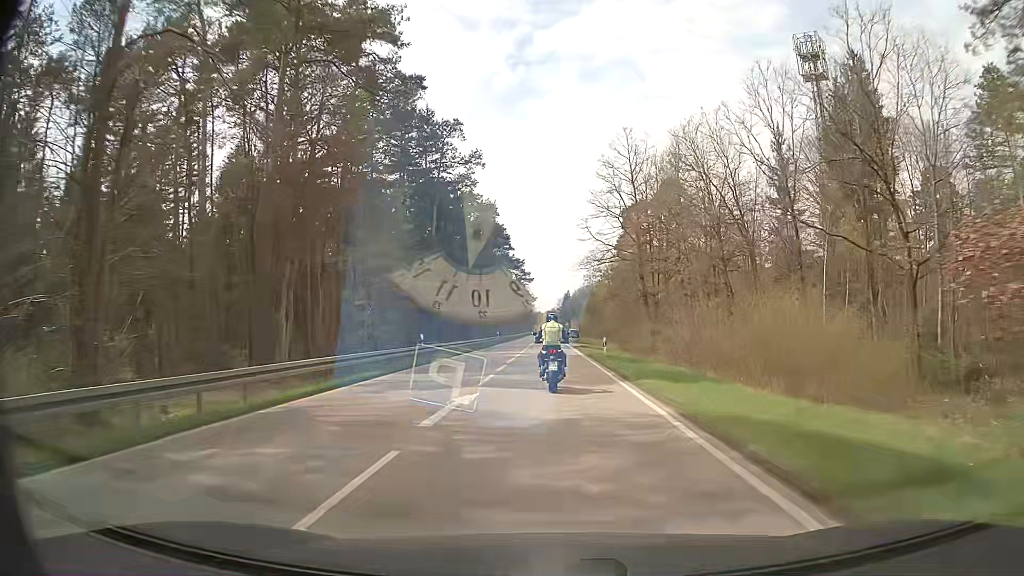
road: primary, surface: asphalt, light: Day
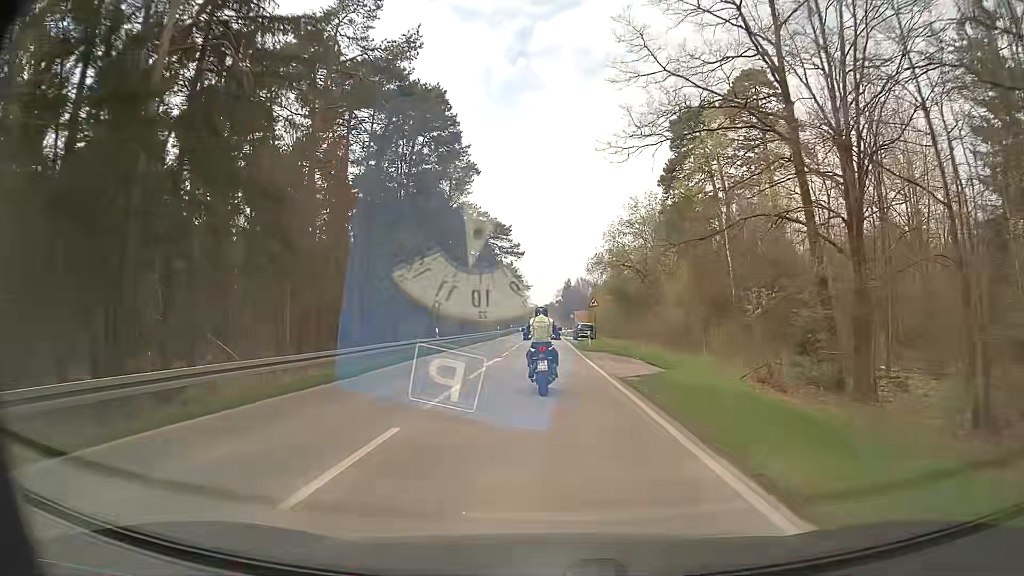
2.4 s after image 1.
(+0.4, +42.1) m; +1°
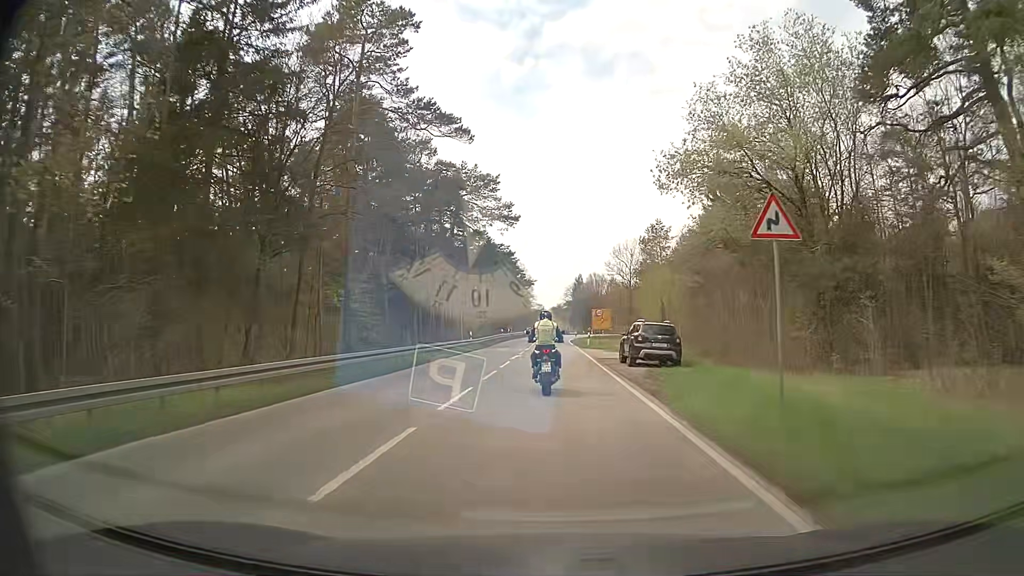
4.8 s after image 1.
(-0.2, +36.9) m; -1°
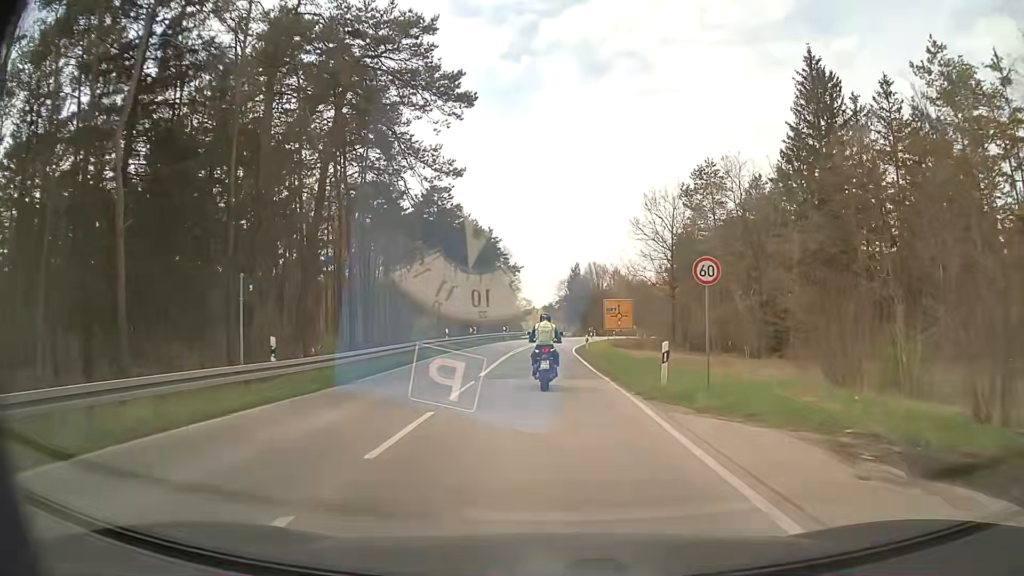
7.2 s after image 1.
(+0.2, +36.1) m; +1°
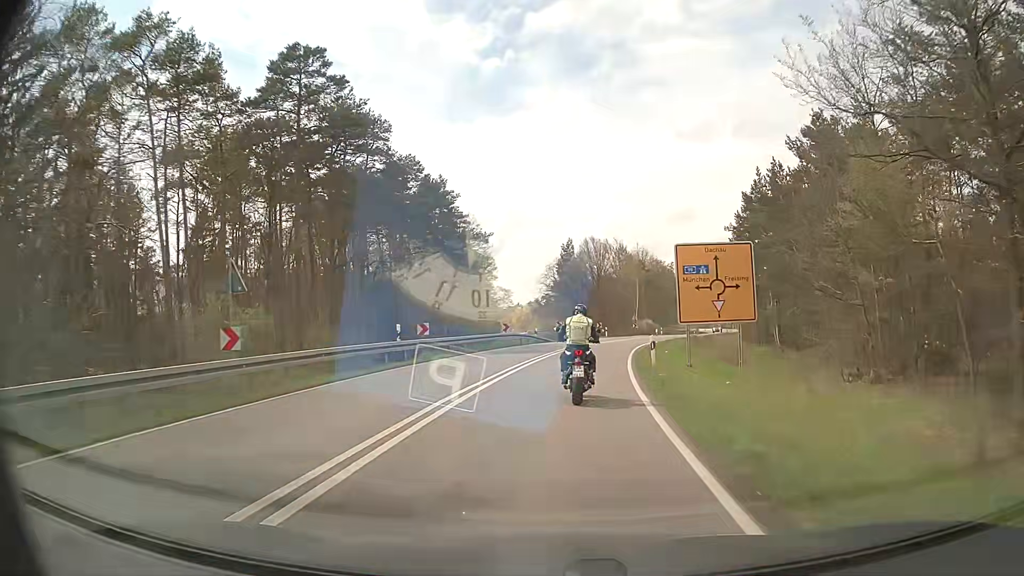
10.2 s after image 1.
(+0.2, +42.1) m; +1°
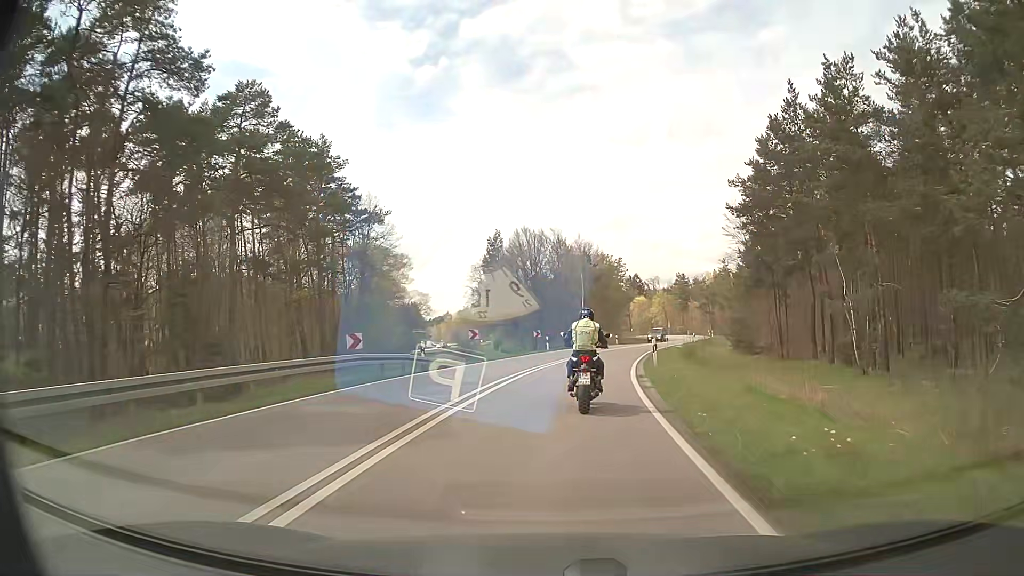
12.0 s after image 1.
(+1.1, +22.2) m; +5°
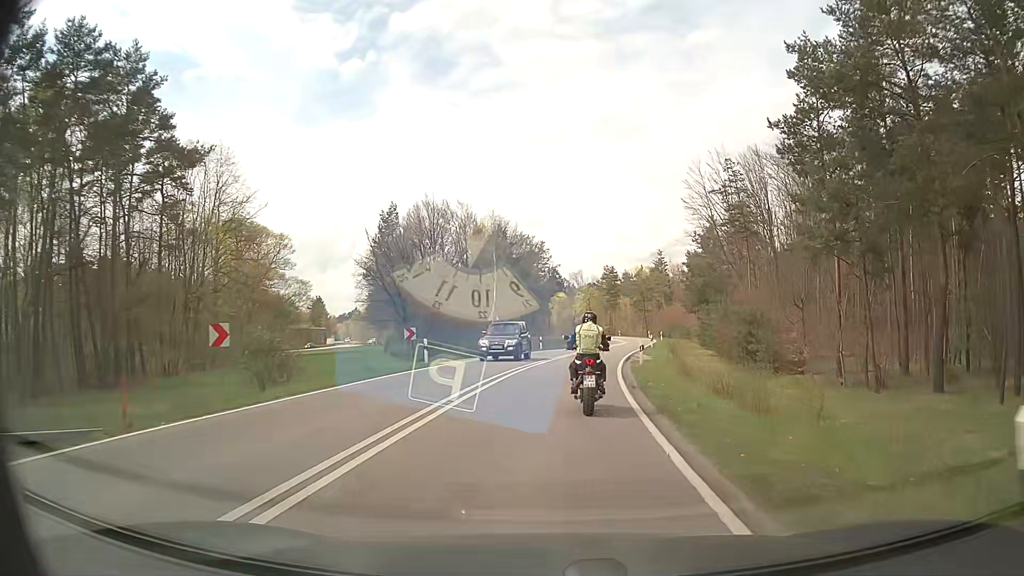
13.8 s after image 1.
(+1.3, +21.5) m; +8°
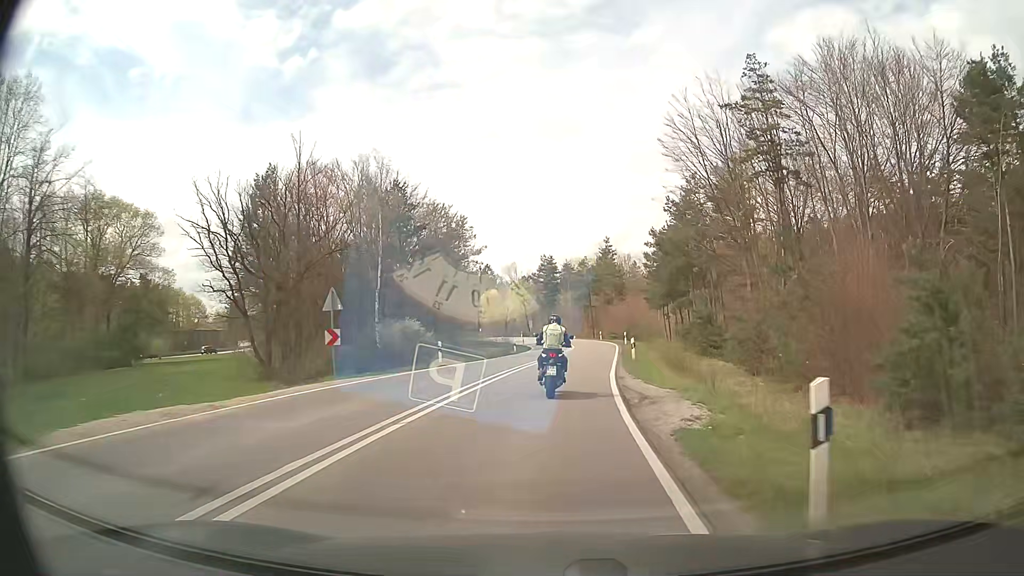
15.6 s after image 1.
(+1.1, +22.1) m; +5°
(0, +10) (+1, +20) (+2, +30) (+3, +40) (+4, +50) (+5, +60) (+5, +70) (+4, +80) (+3, +90) (+1, +100) m
